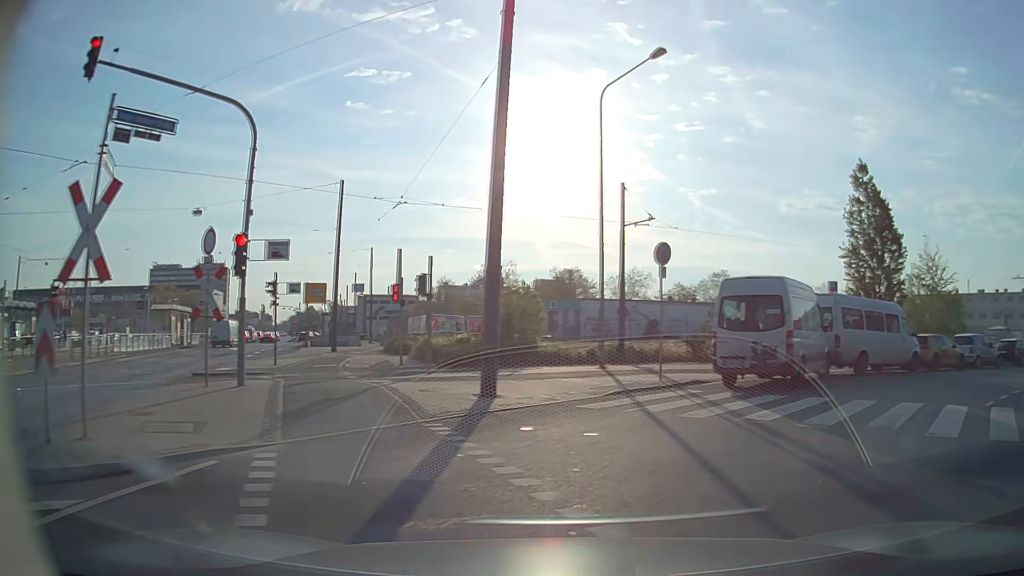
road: unclassified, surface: asphalt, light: Day
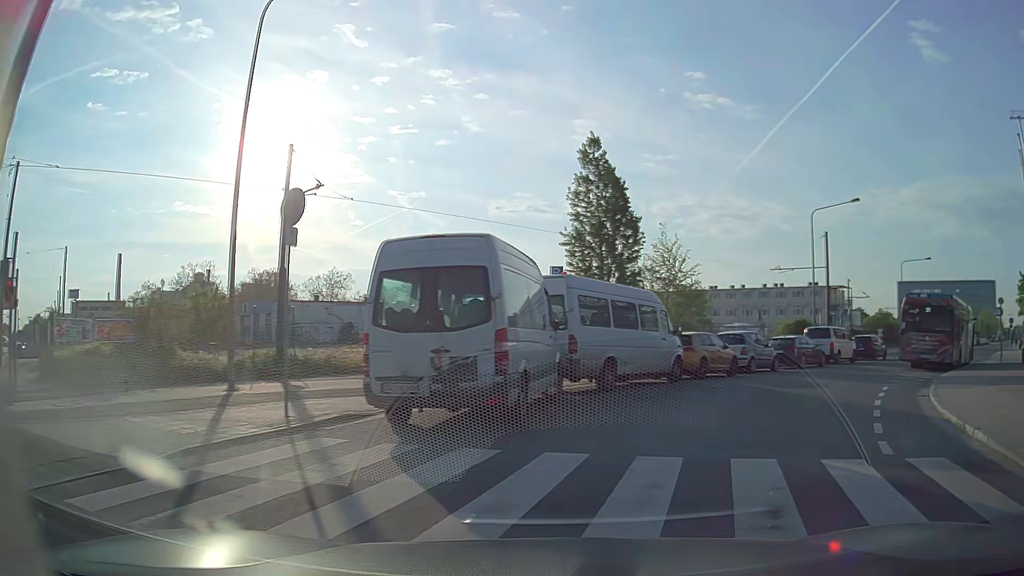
(+1.5, +6.7) m; +25°
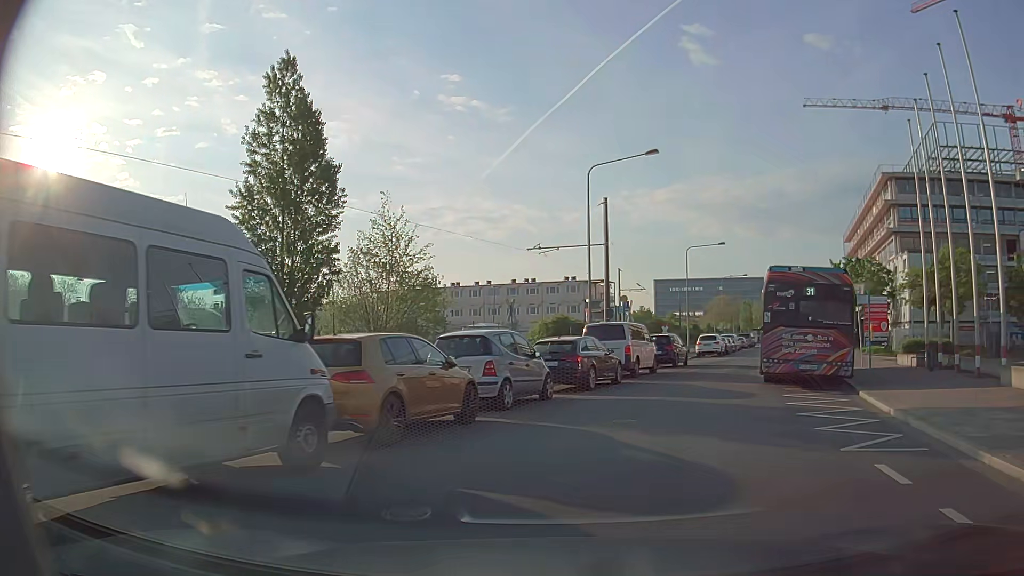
(+2.7, +11.9) m; +21°
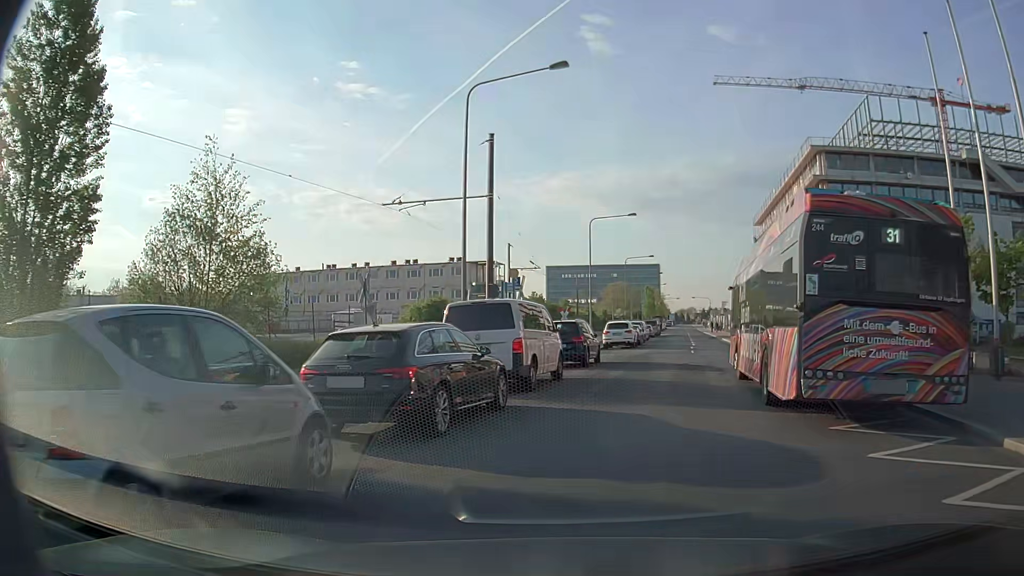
(+0.8, +9.5) m; +9°
